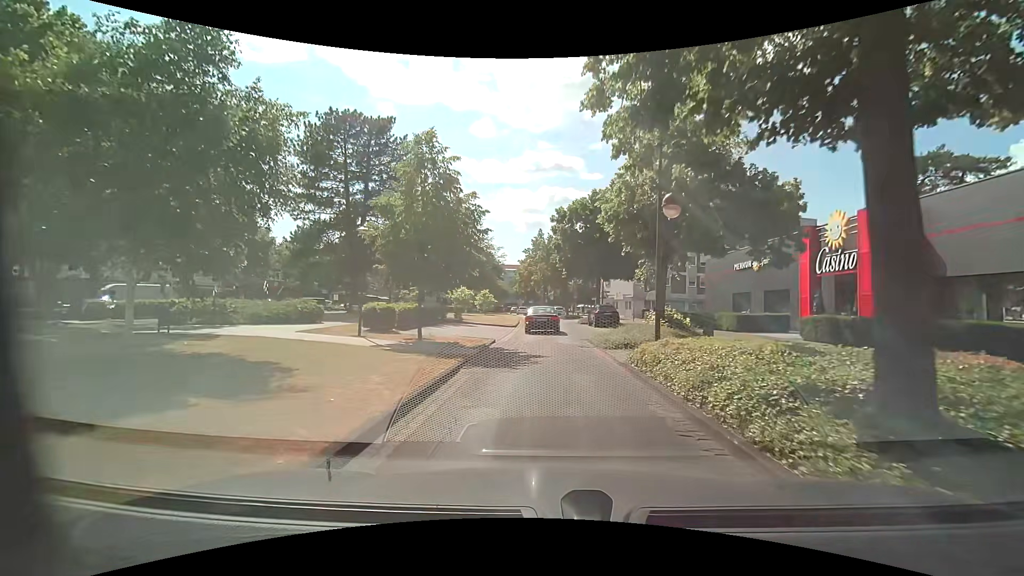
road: residential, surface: asphalt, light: Day
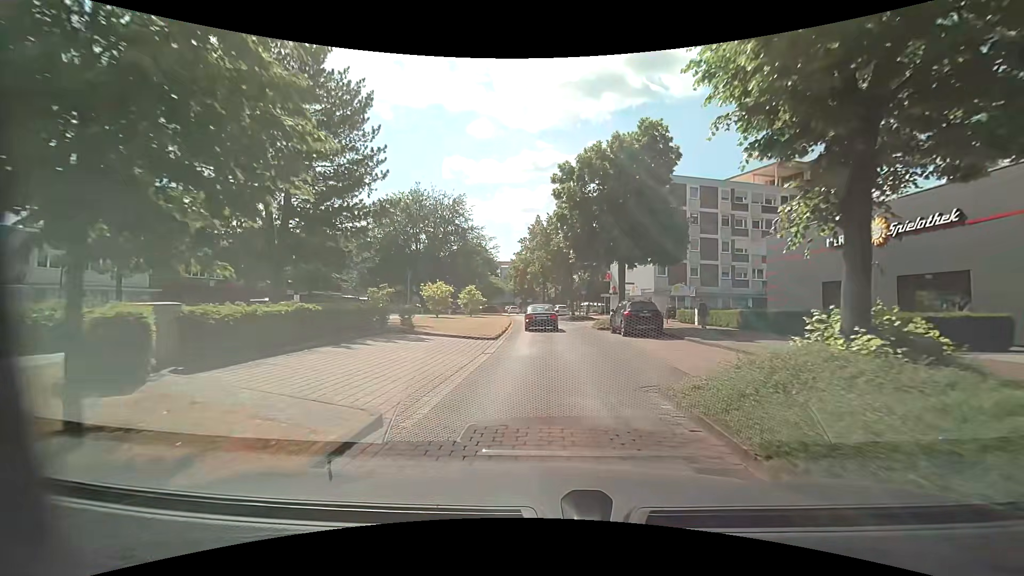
(0.0, +13.1) m; 0°
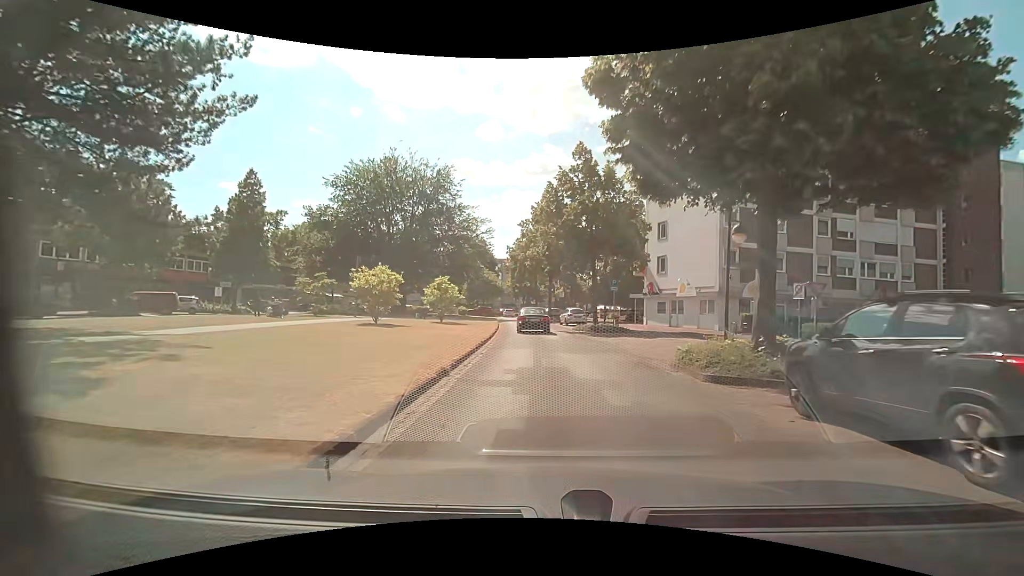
(-0.2, +18.2) m; 0°
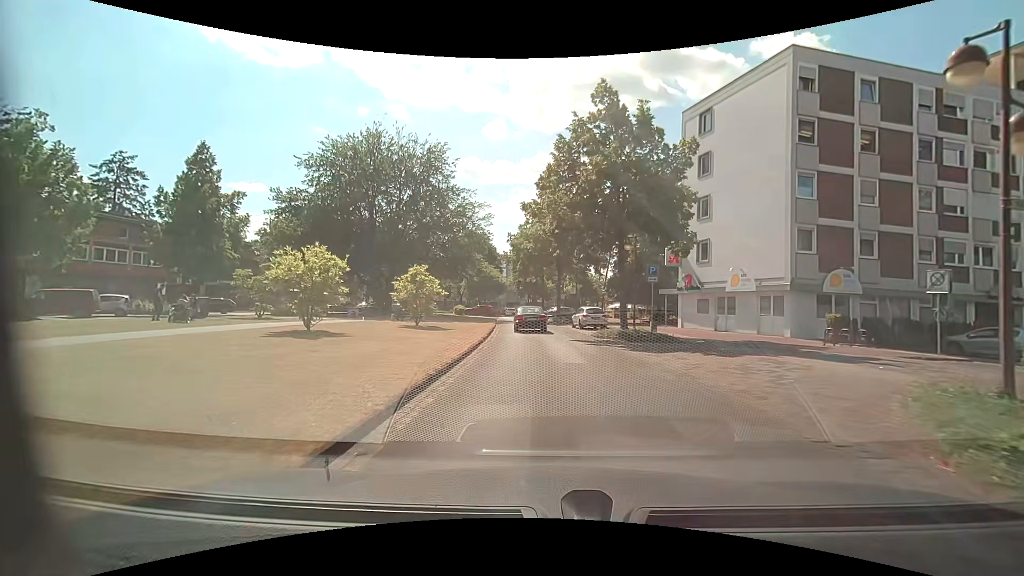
(-0.2, +9.0) m; -1°
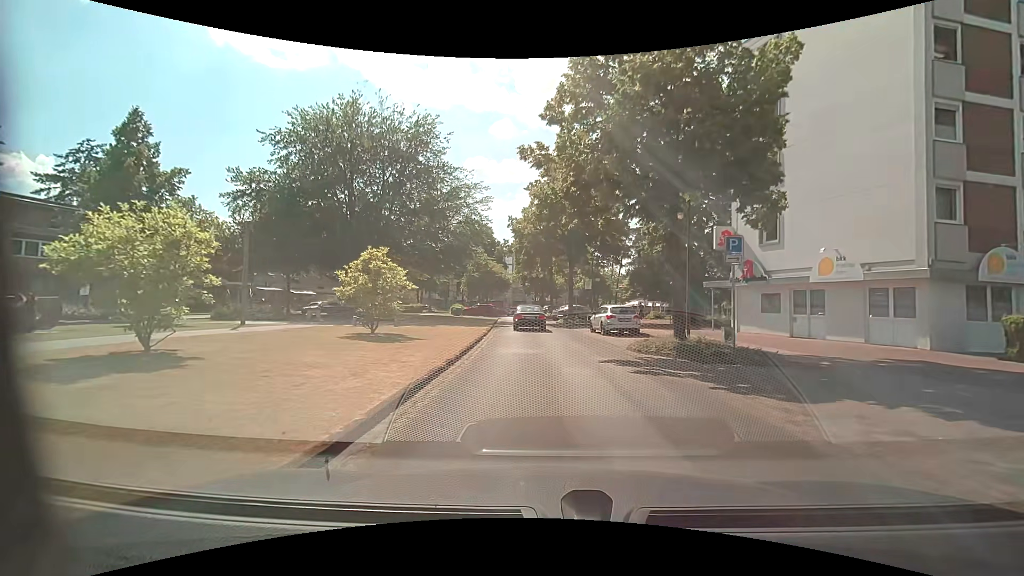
(-0.1, +8.5) m; -1°
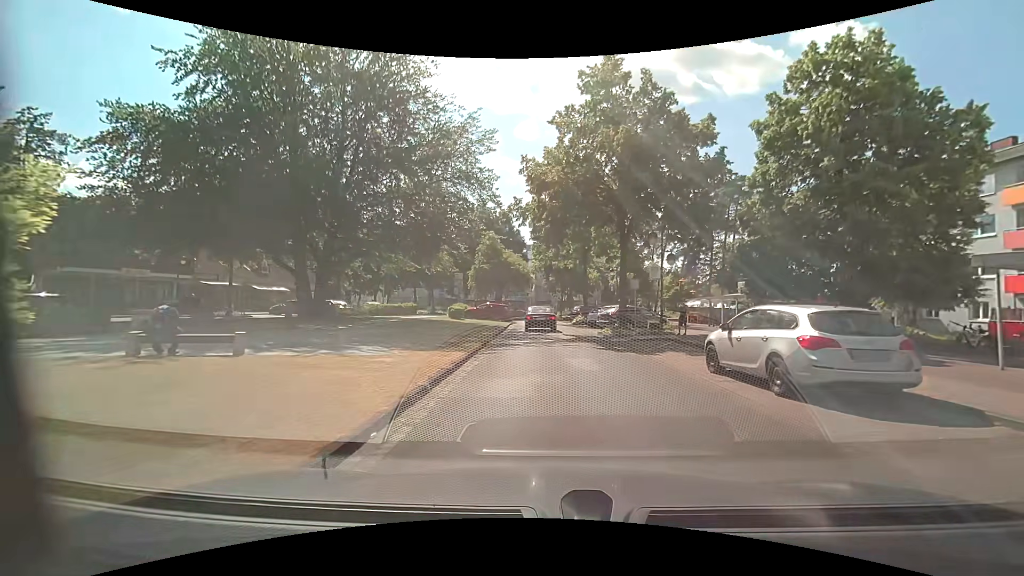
(-0.5, +16.0) m; -3°
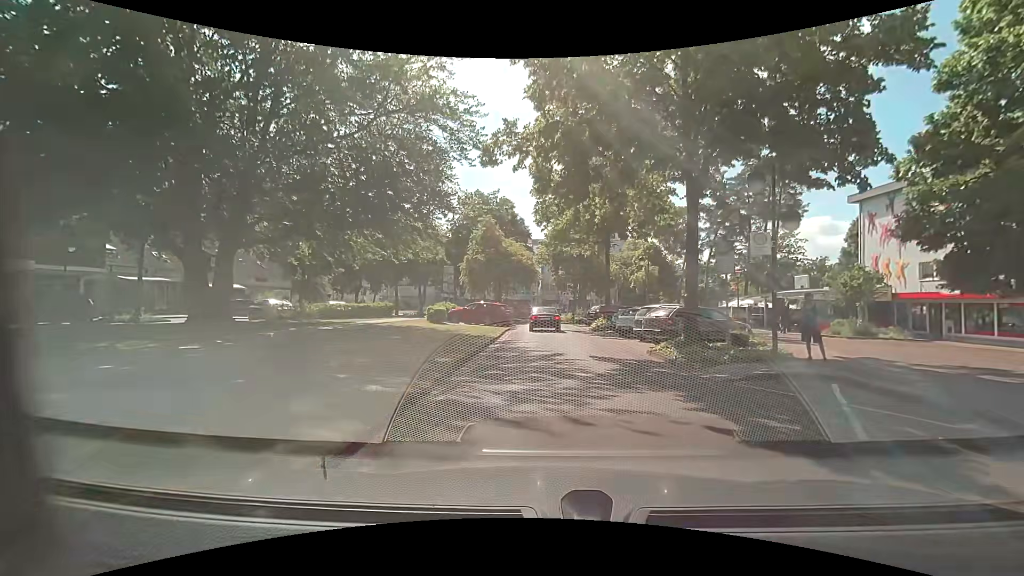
(-0.1, +10.5) m; -1°
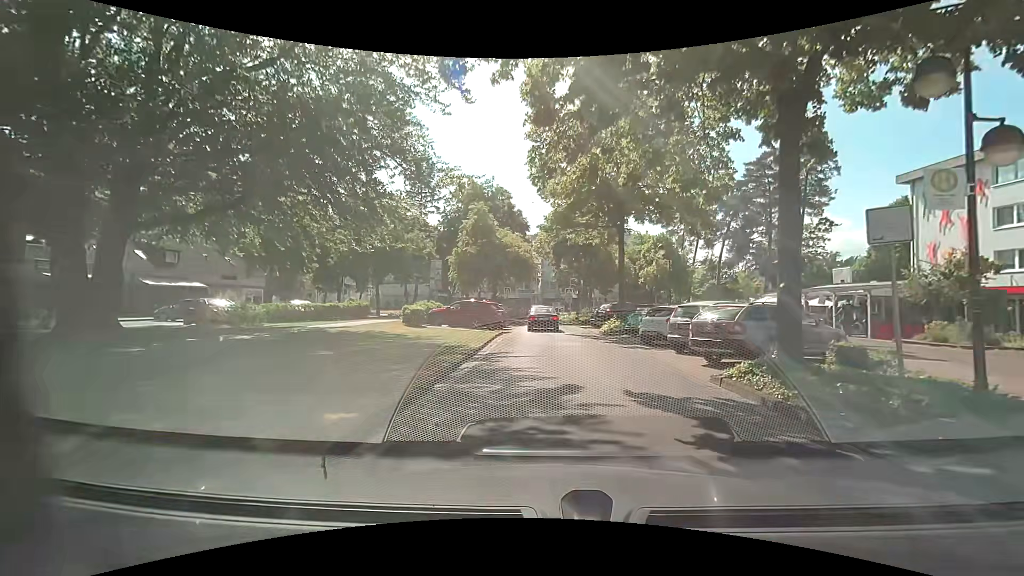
(0.0, +5.9) m; +1°
